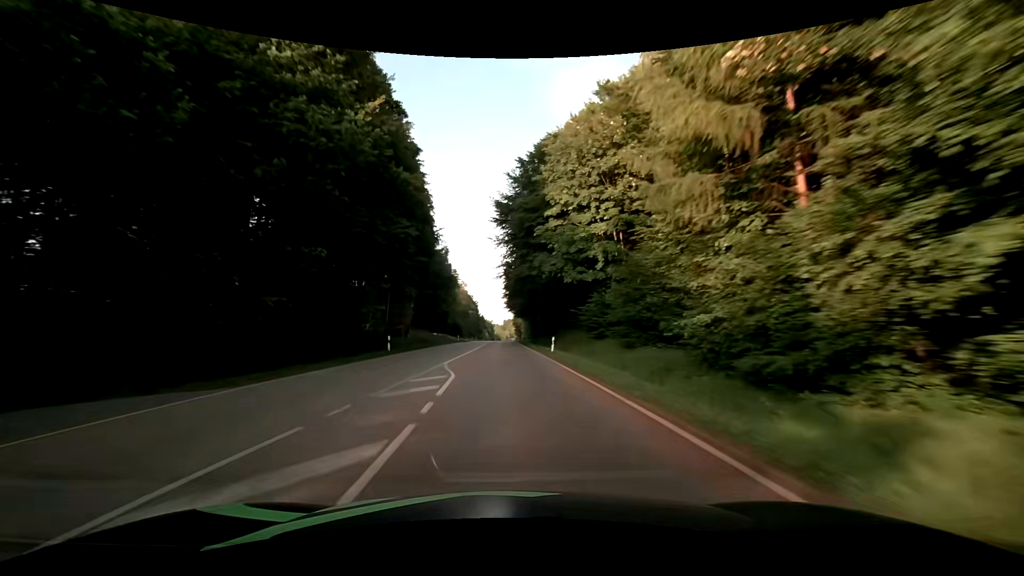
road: secondary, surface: asphalt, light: Day
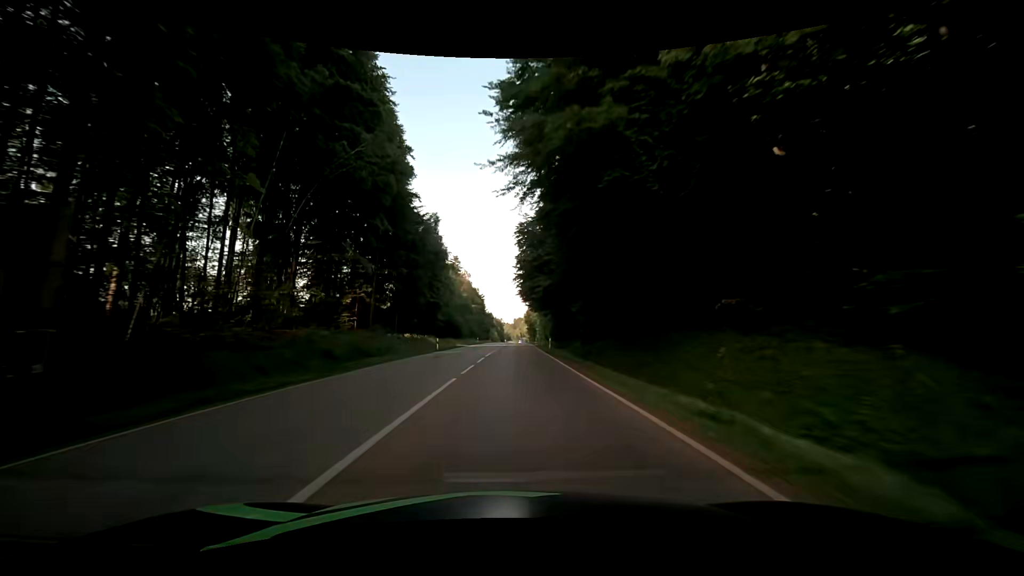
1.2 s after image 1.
(-0.6, +31.4) m; -2°
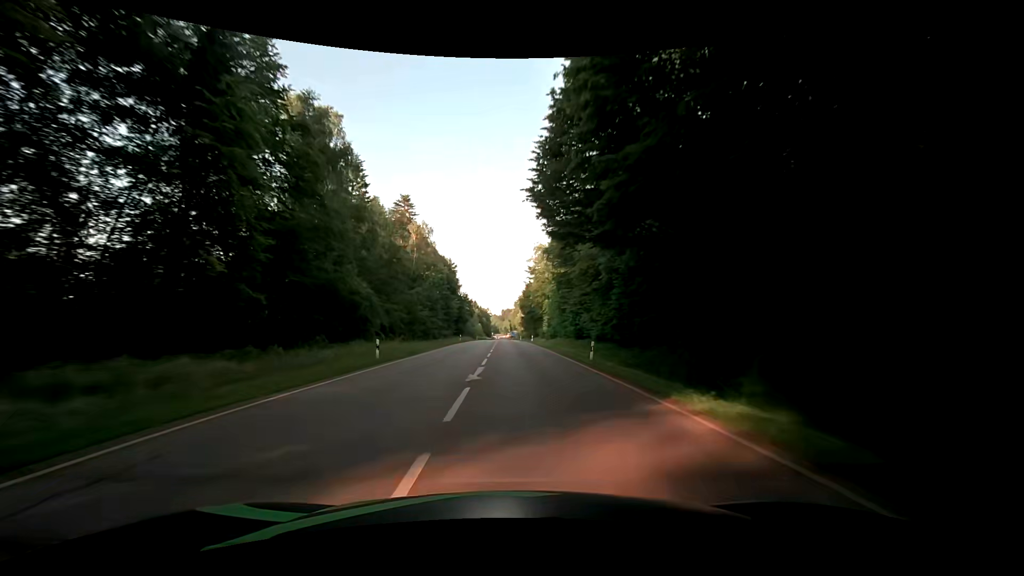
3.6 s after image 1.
(+0.6, +62.5) m; +1°
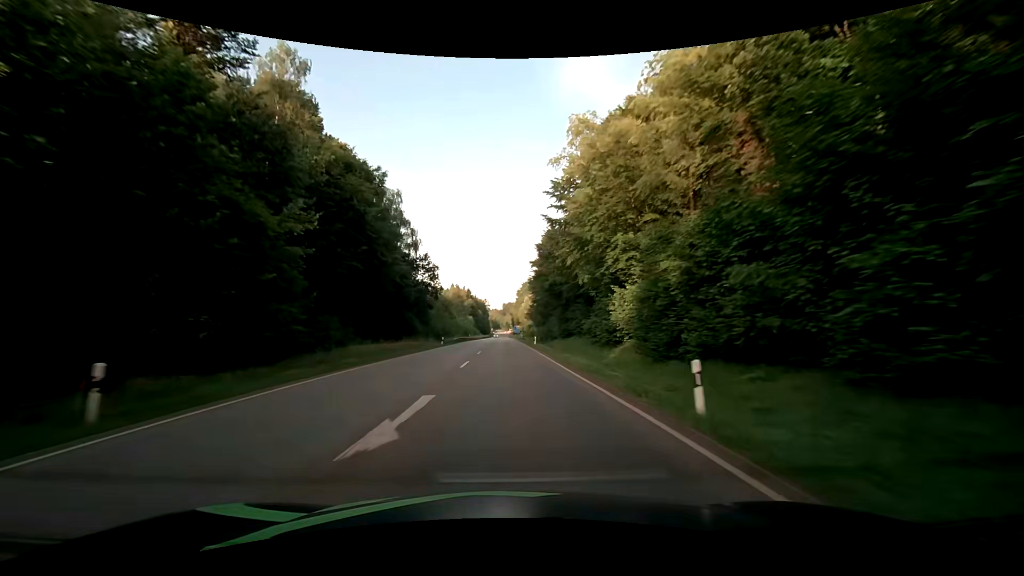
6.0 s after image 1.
(+0.9, +61.4) m; 0°
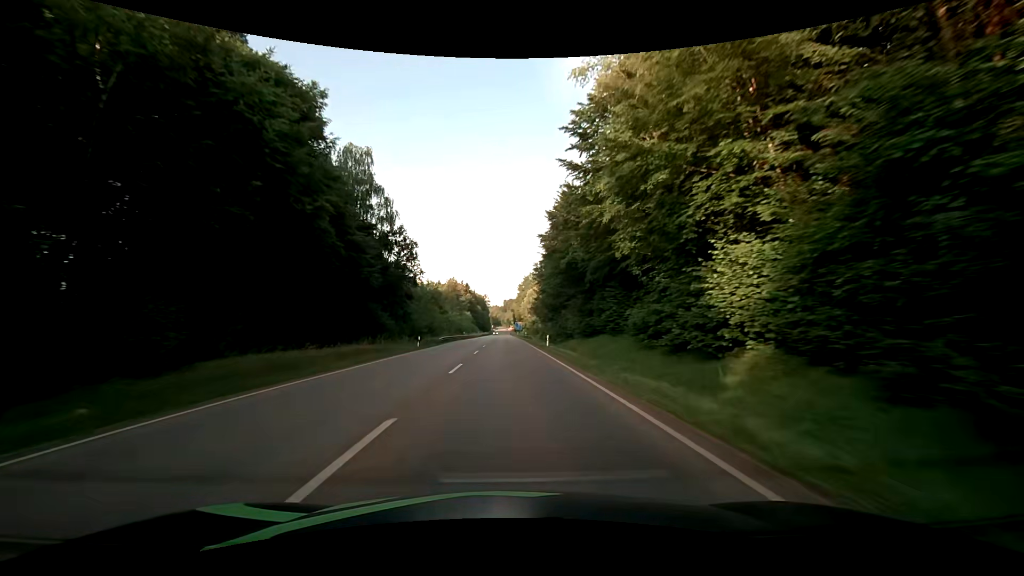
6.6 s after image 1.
(0.0, +15.4) m; 0°
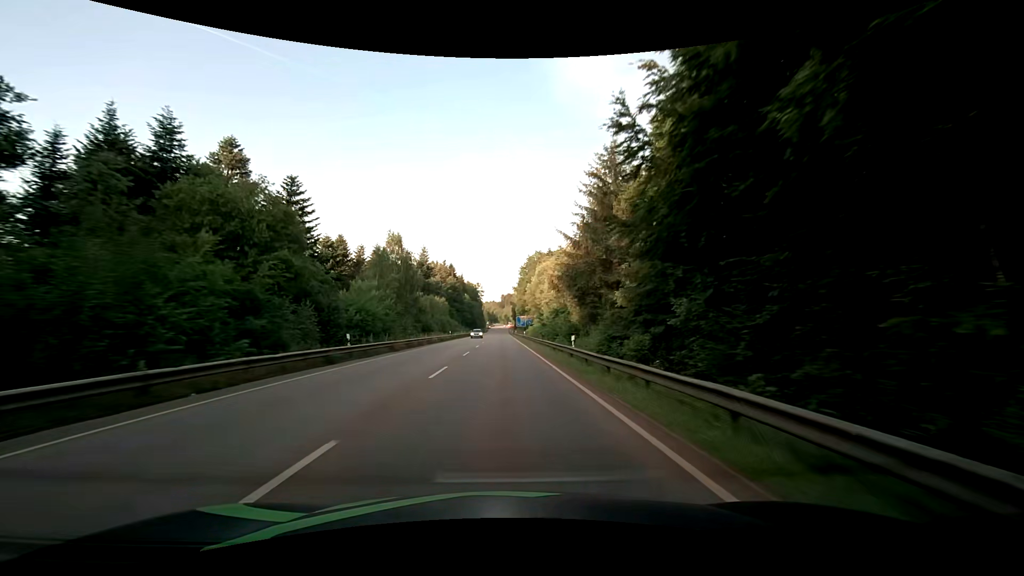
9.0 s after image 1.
(-0.6, +61.7) m; 0°
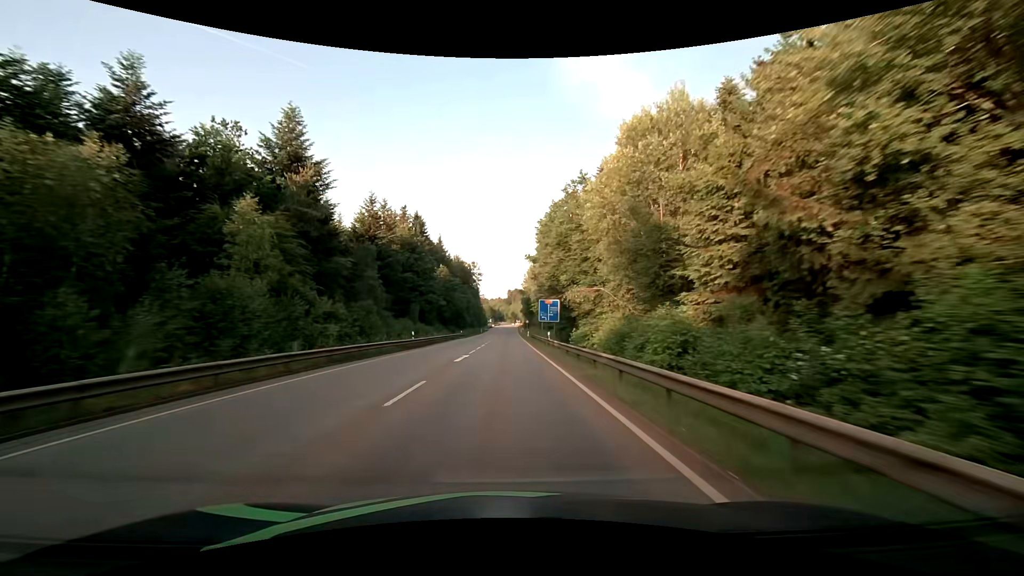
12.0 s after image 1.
(-0.9, +78.0) m; -1°
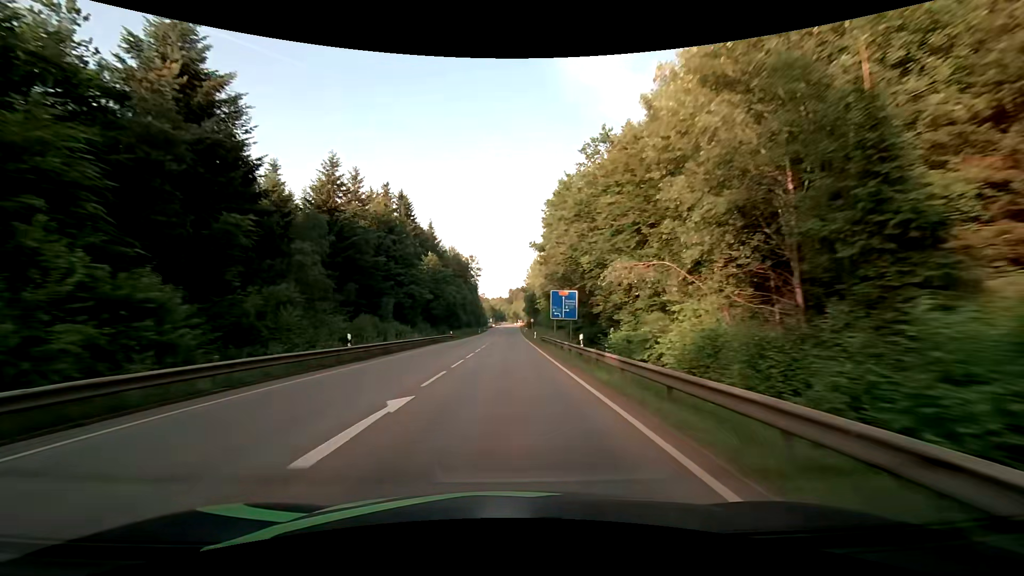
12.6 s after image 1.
(-0.1, +15.7) m; 0°
(0, +10) (0, +20) (0, +30) (0, +40) (0, +50) (0, +60) (0, +70) (+1, +80) (+1, +90) (+1, +100) m
